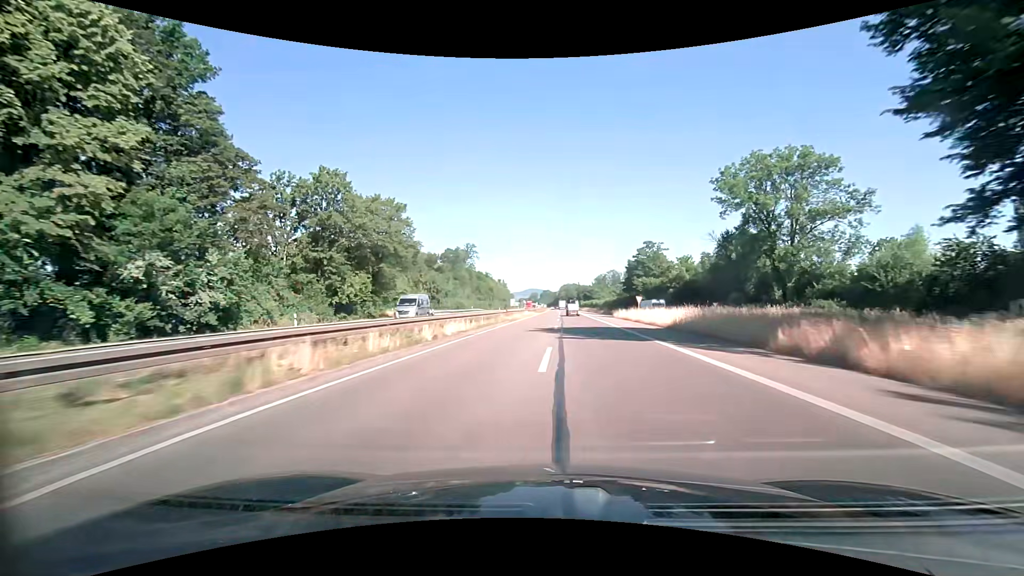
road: trunk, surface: asphalt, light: Day
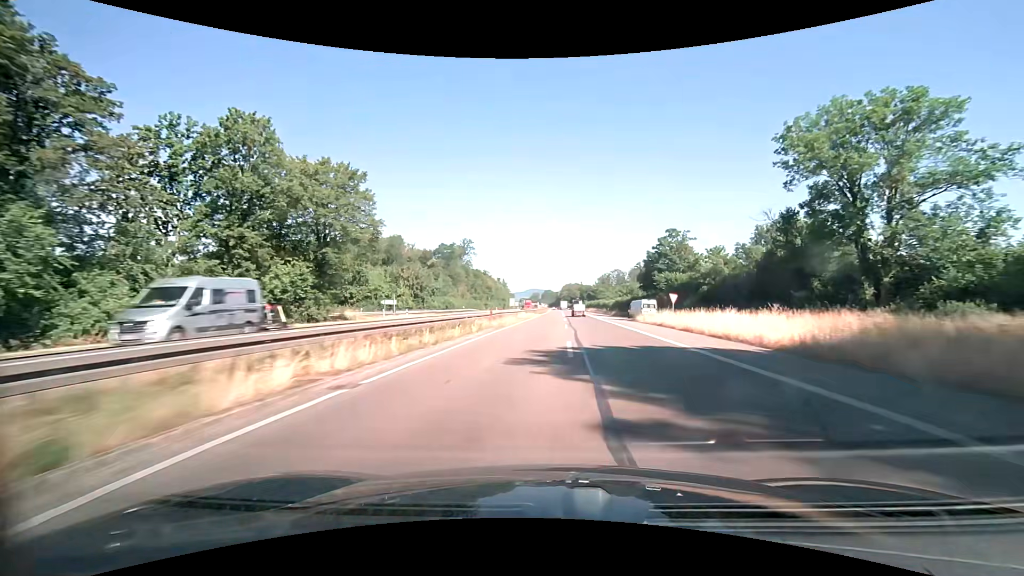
(0.0, +15.3) m; 0°
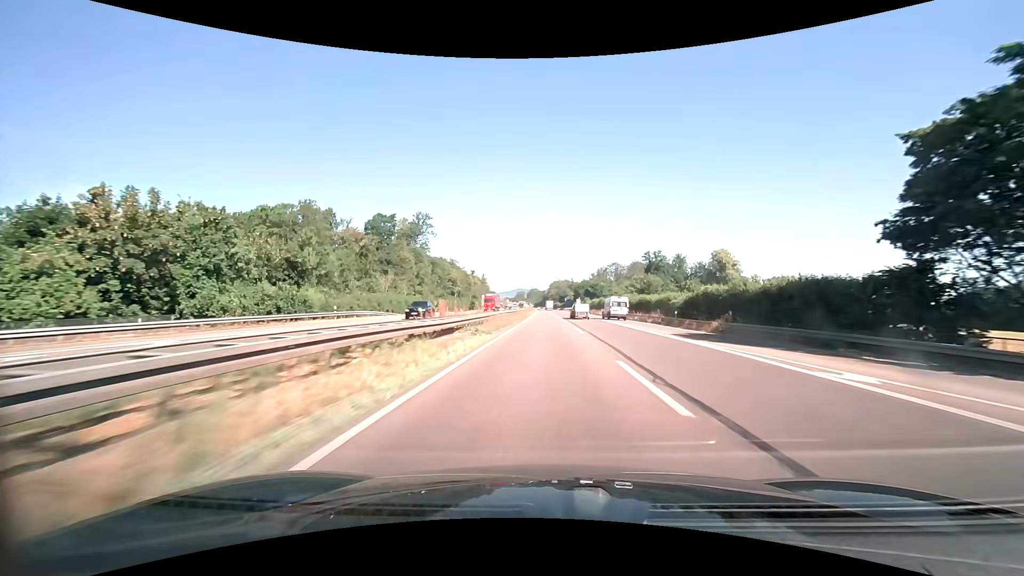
(+1.0, +61.7) m; +2°
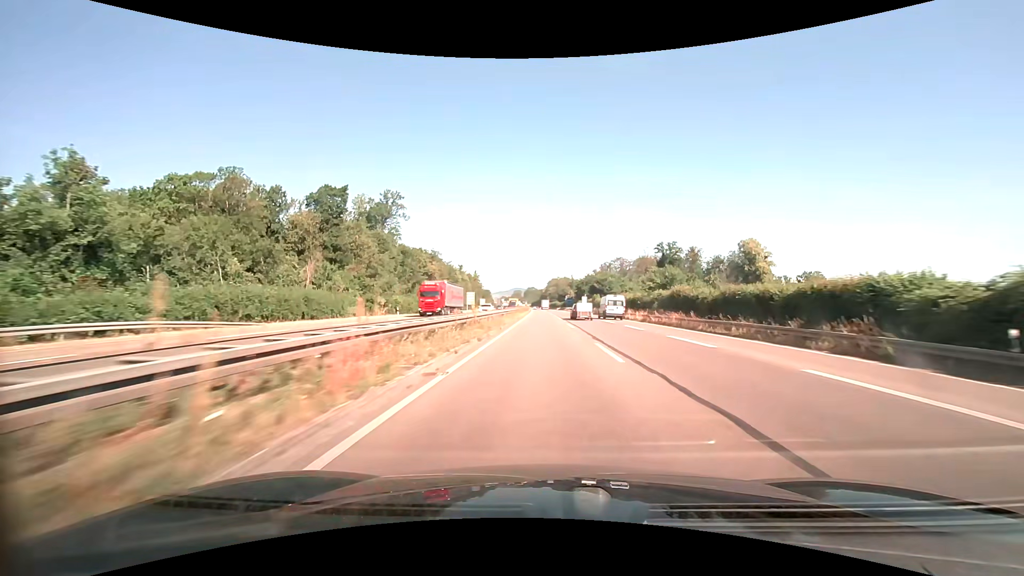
(0.0, +31.1) m; 0°
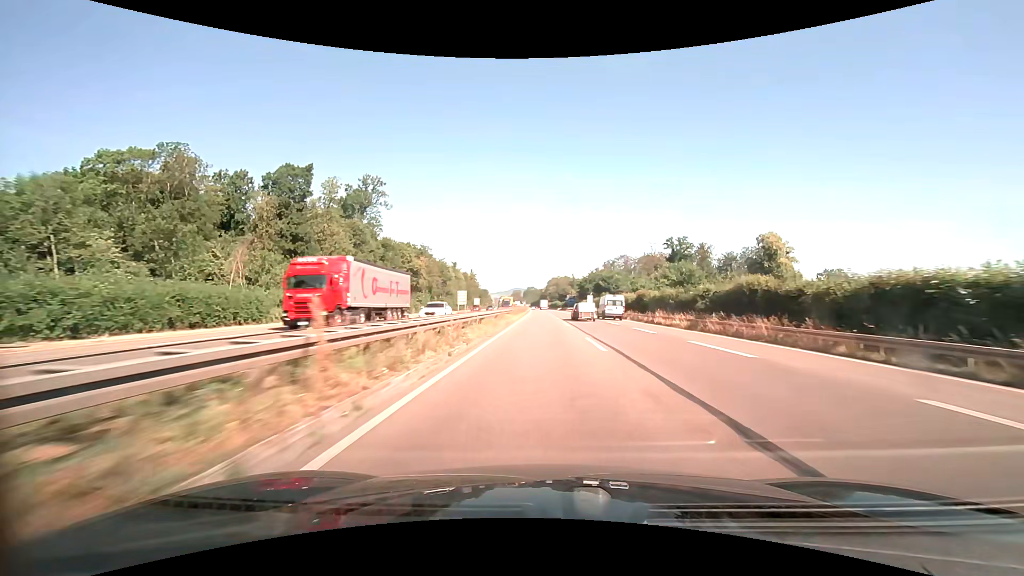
(-0.1, +15.6) m; 0°
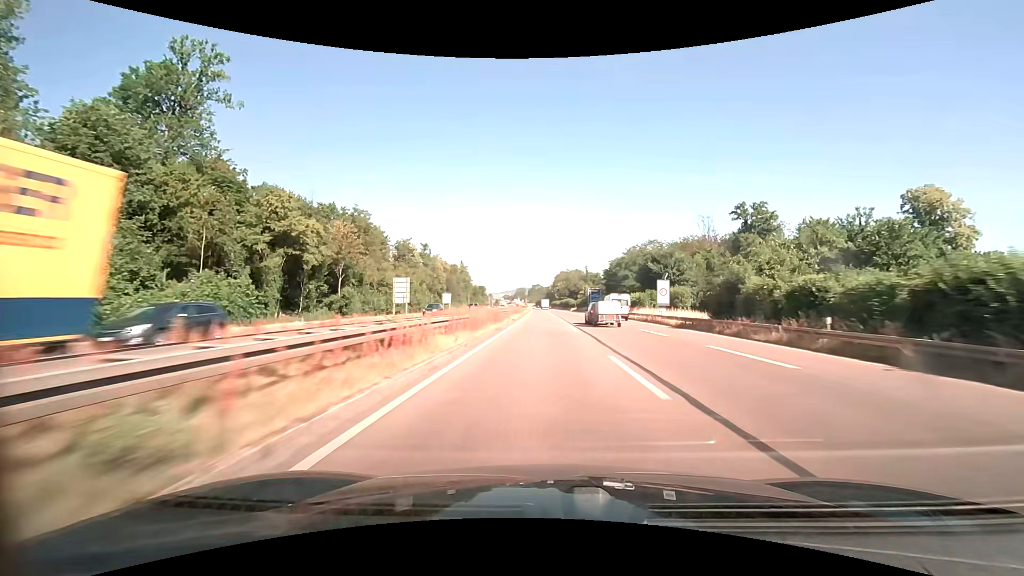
(-0.4, +62.4) m; -1°
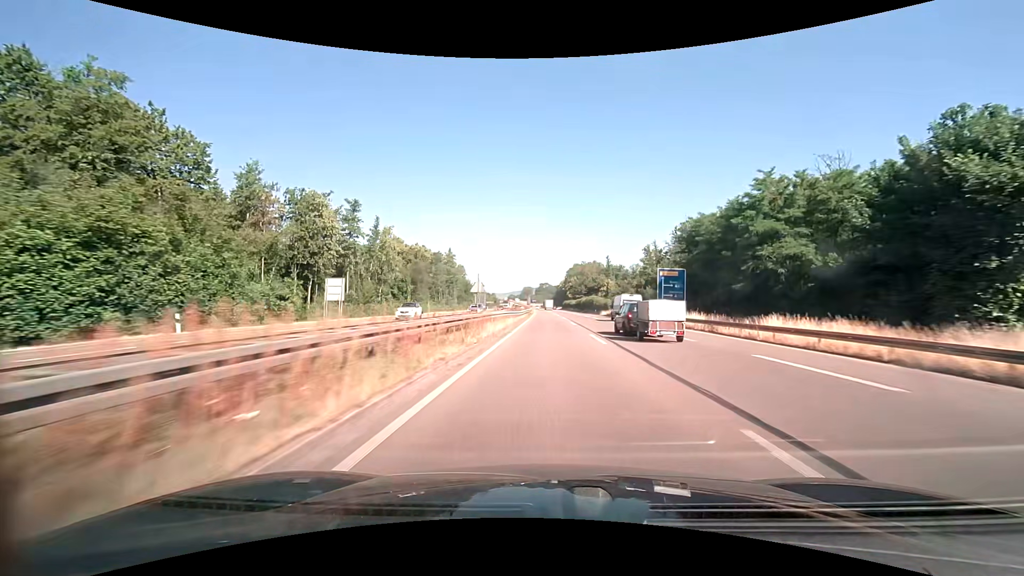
(-0.7, +62.6) m; -1°
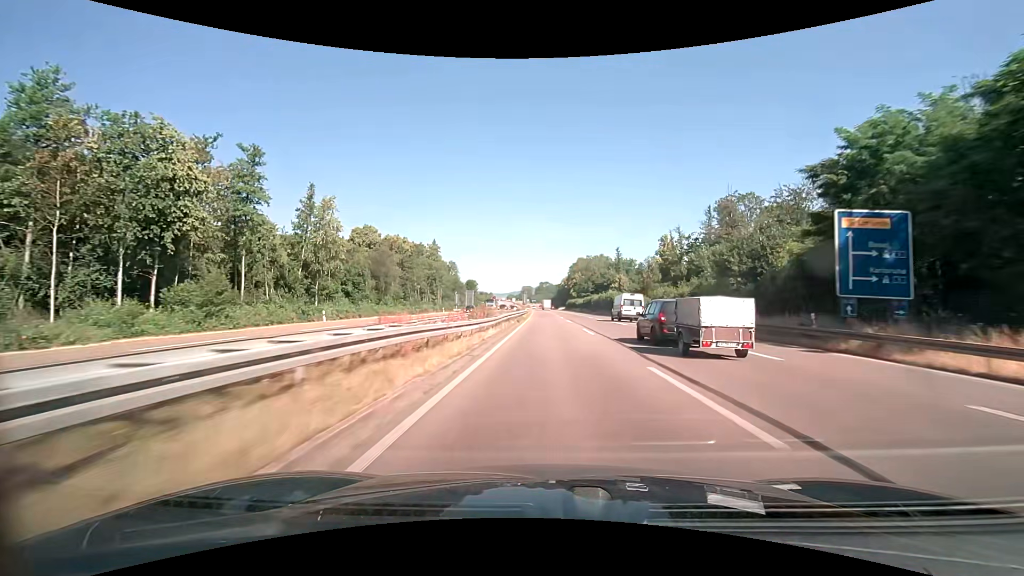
(+0.1, +31.3) m; 0°
(0, +10) (0, +20) (0, +30) (0, +40) (0, +50) (0, +60) (0, +70) (0, +80) (-1, +90) (-1, +100) m
